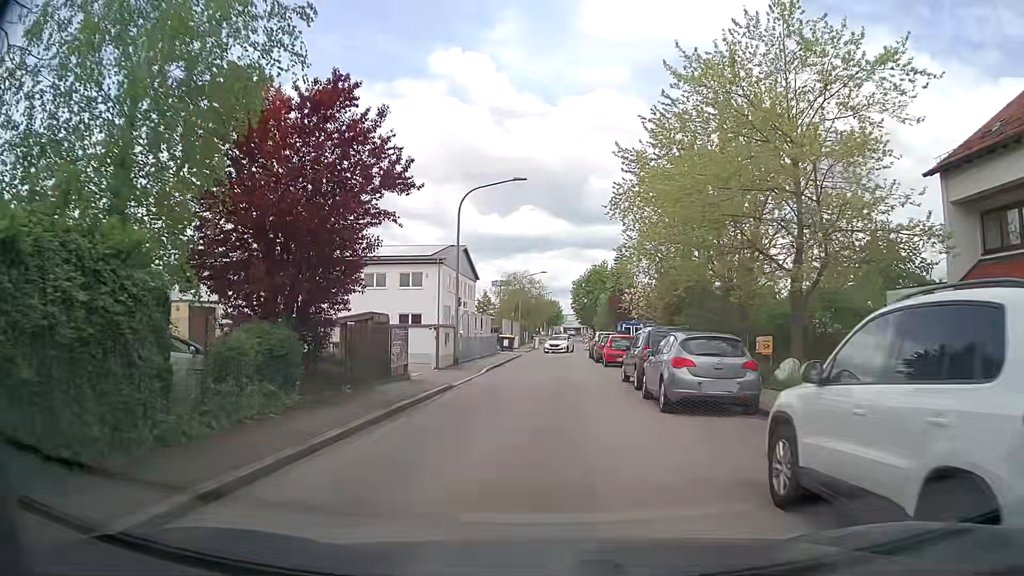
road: residential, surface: asphalt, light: Day
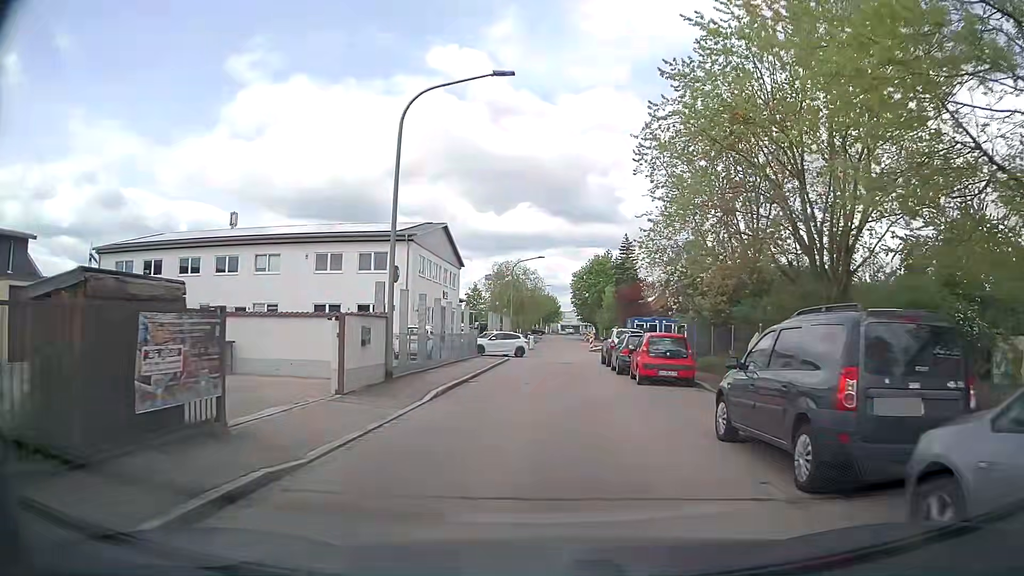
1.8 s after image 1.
(0.0, +11.7) m; 0°
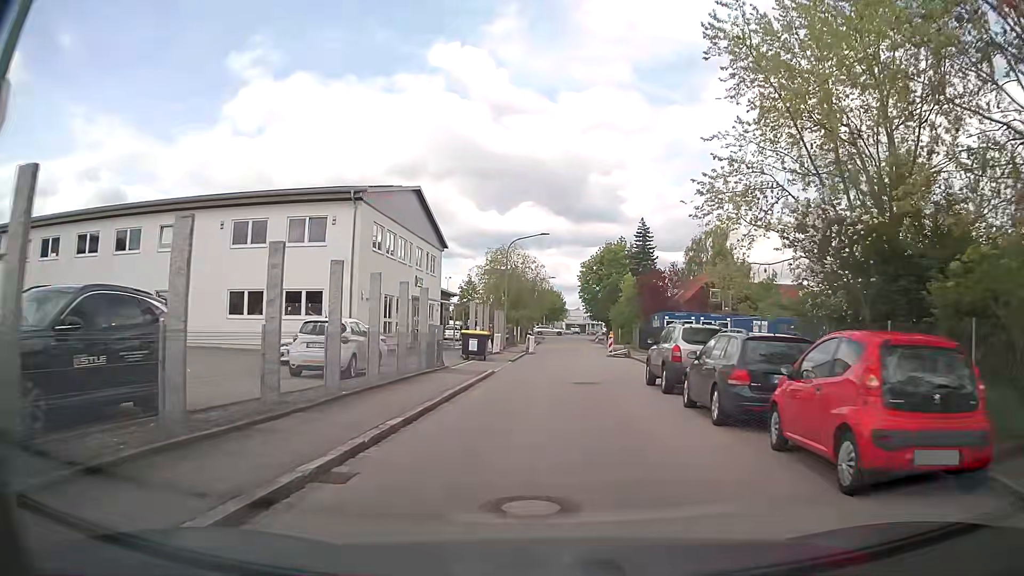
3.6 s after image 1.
(+0.1, +13.2) m; +1°
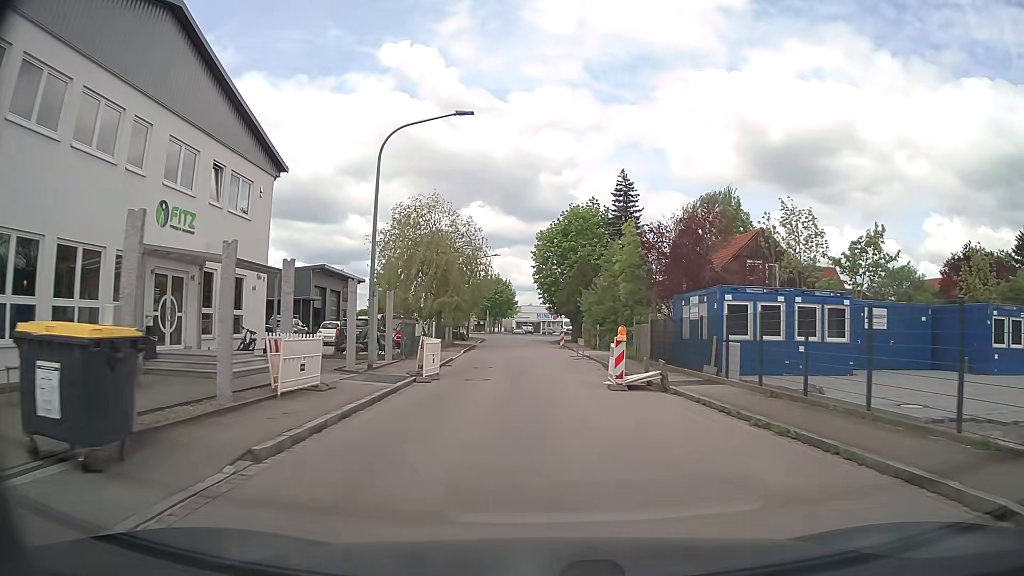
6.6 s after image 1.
(+0.8, +24.9) m; +4°
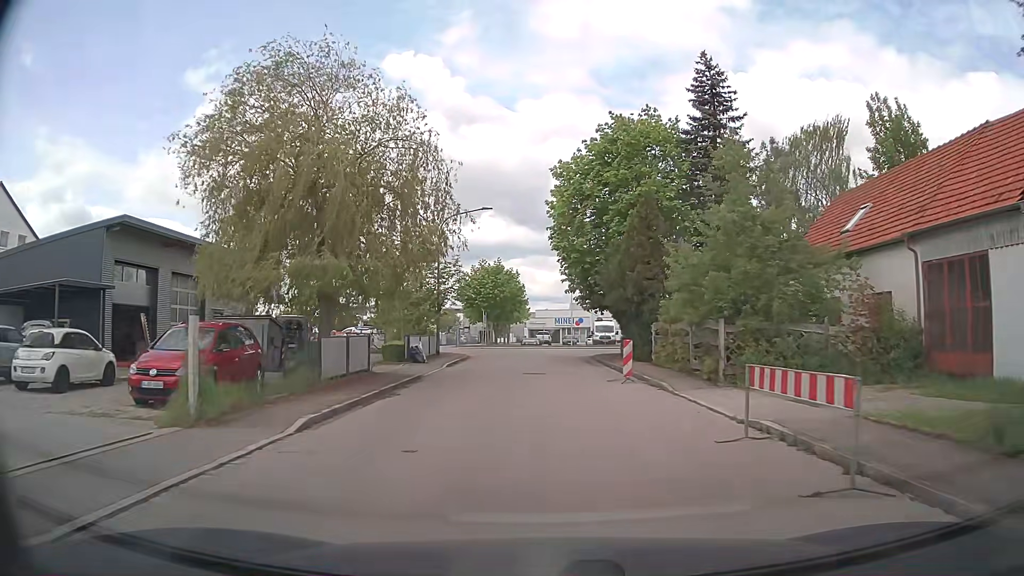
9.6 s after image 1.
(-0.8, +27.0) m; -2°
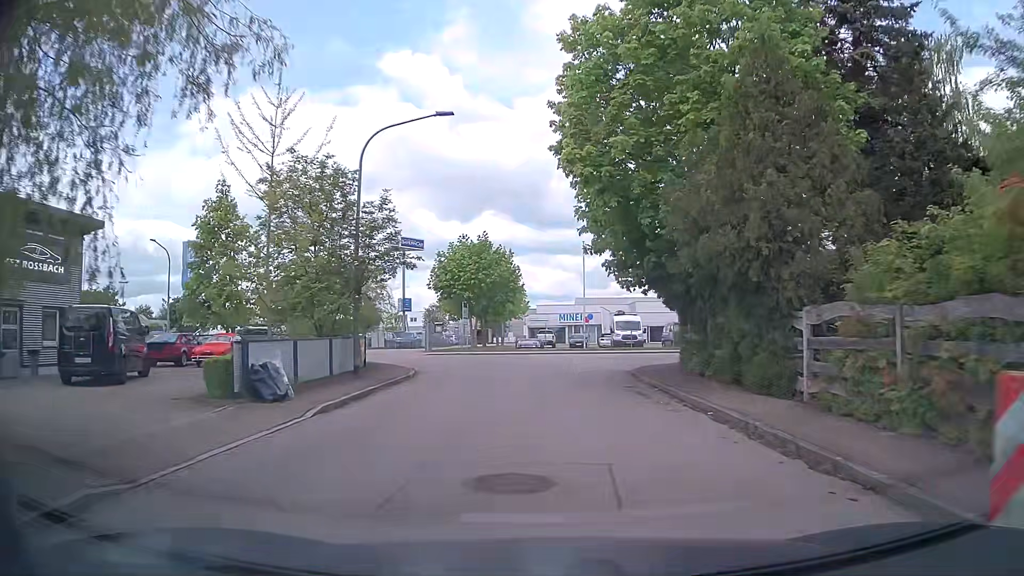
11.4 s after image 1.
(0.0, +15.5) m; 0°
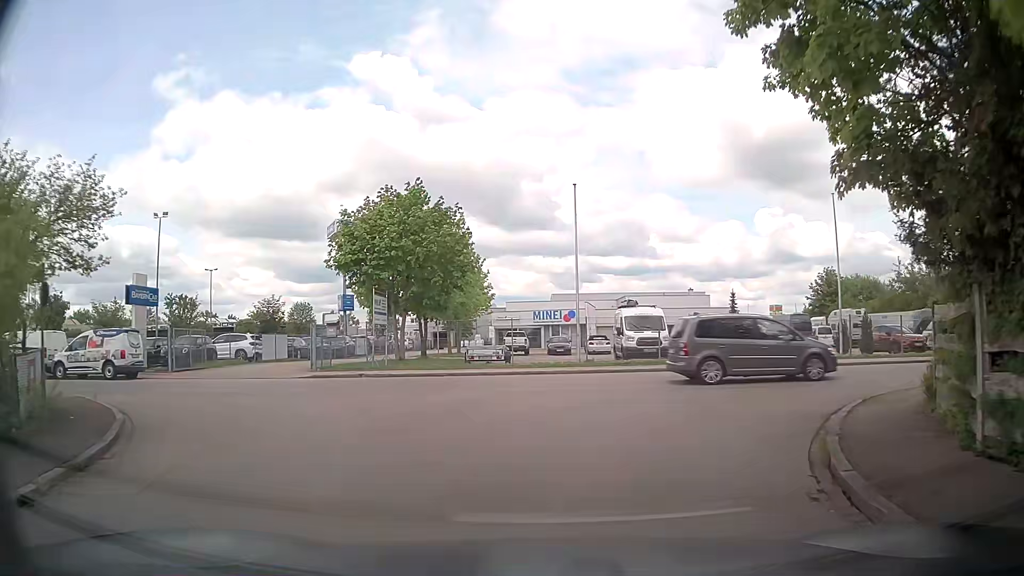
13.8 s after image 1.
(+0.2, +16.6) m; +1°
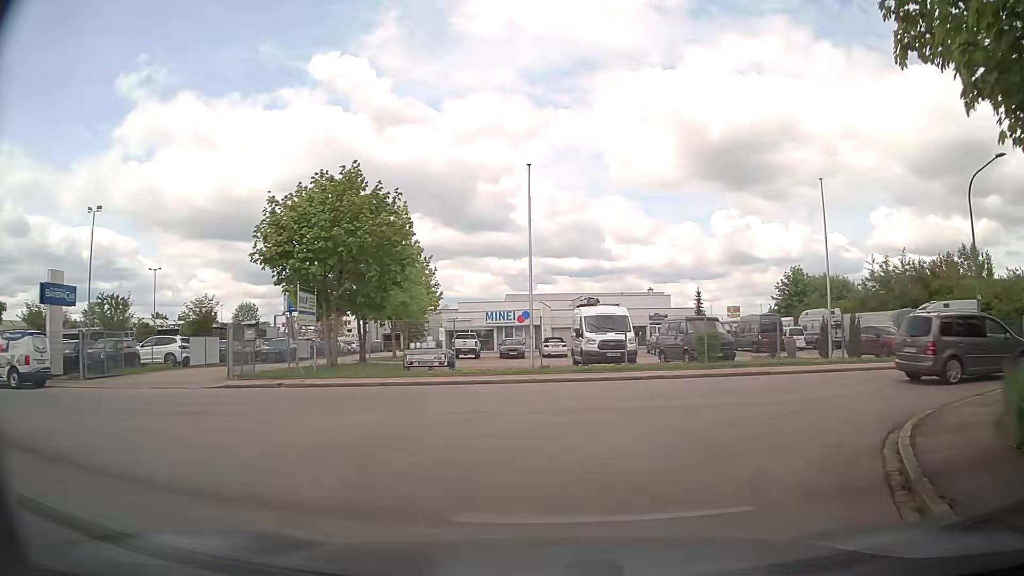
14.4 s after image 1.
(+0.1, +3.2) m; +5°
(+2, +10) (+10, +15) (+20, +17) (+30, +17) (+40, +18) (+50, +19) (+60, +20) (+70, +21) (+80, +22) (+90, +23) m
